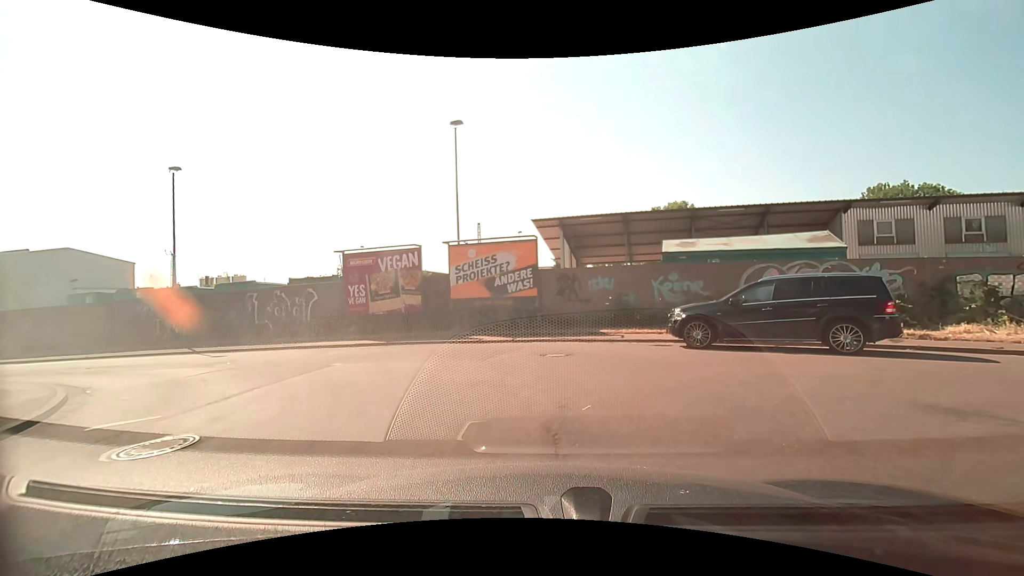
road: unclassified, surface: asphalt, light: Day
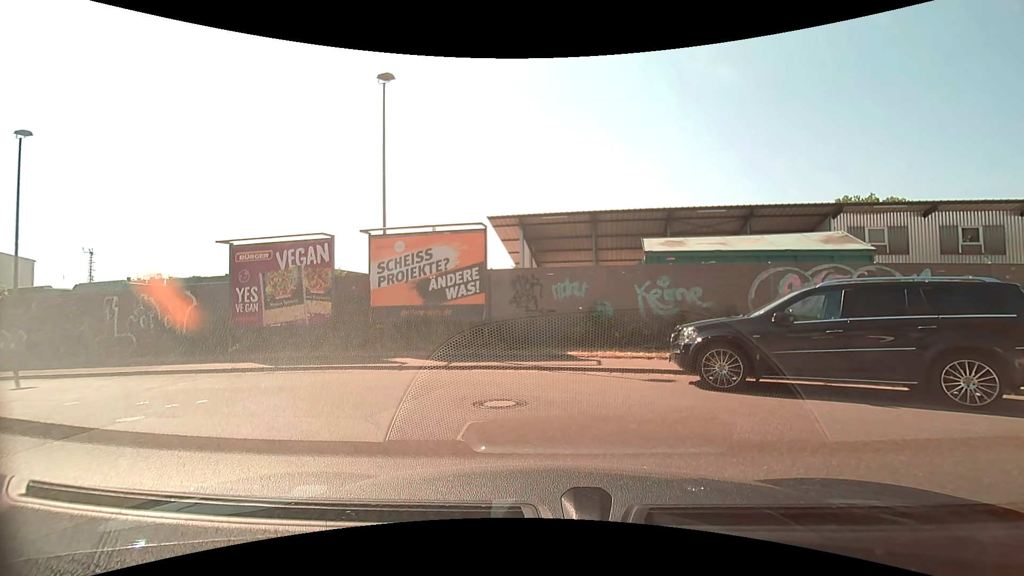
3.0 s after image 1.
(+0.2, +4.5) m; +2°
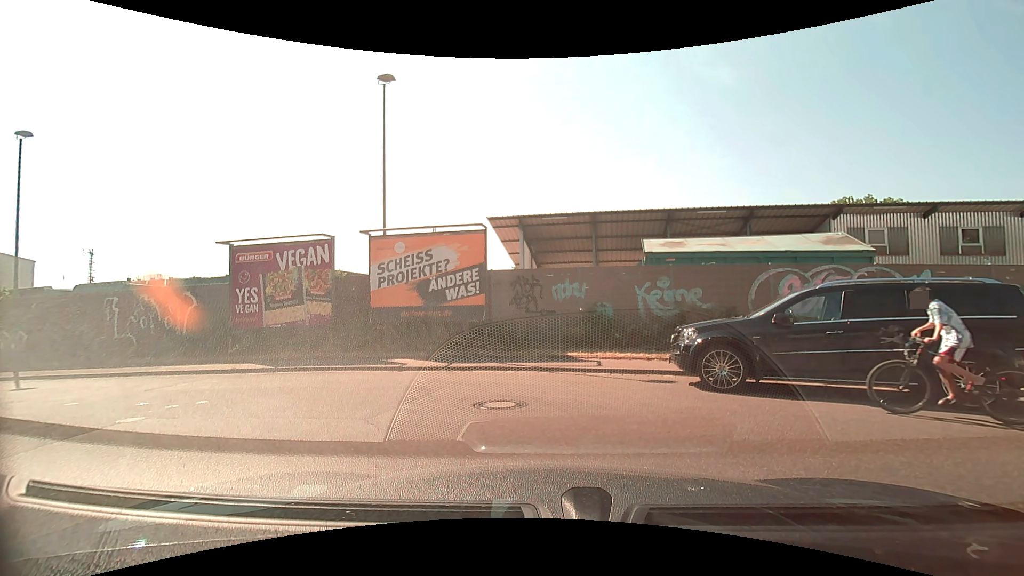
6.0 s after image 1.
(0.0, +0.1) m; 0°
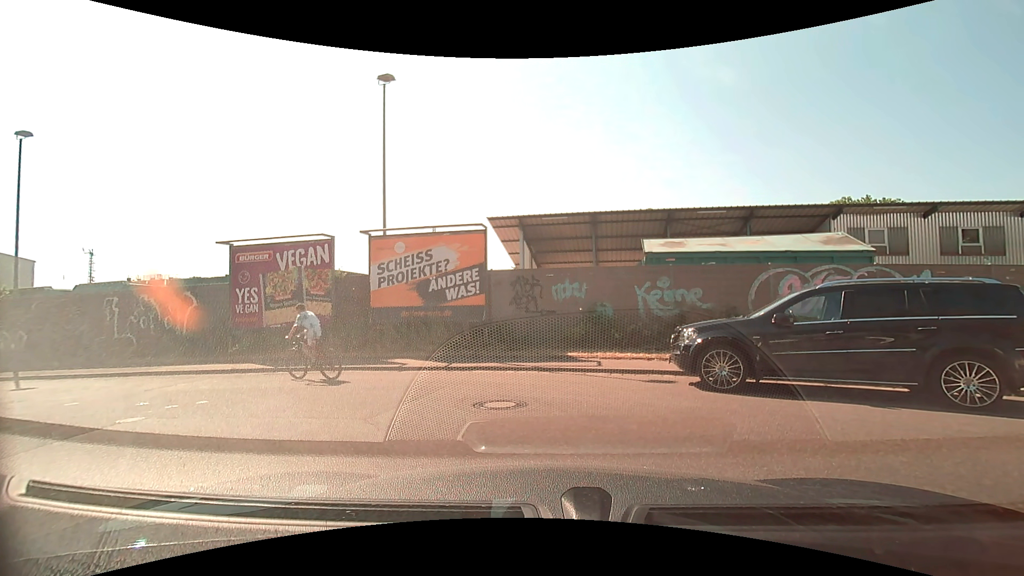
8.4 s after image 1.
(0.0, 0.0) m; 0°
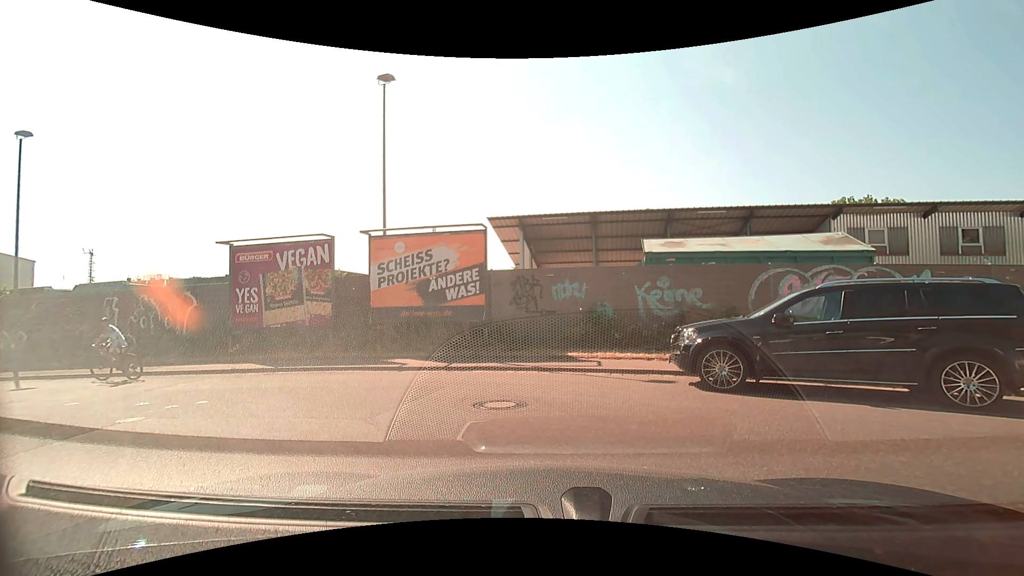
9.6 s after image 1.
(0.0, 0.0) m; 0°
